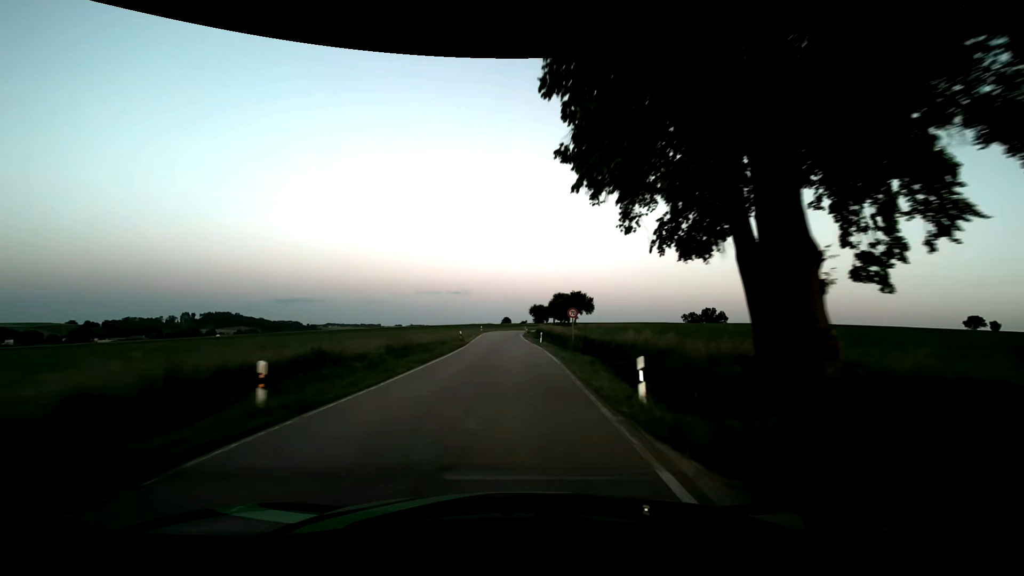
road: secondary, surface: asphalt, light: Dusk
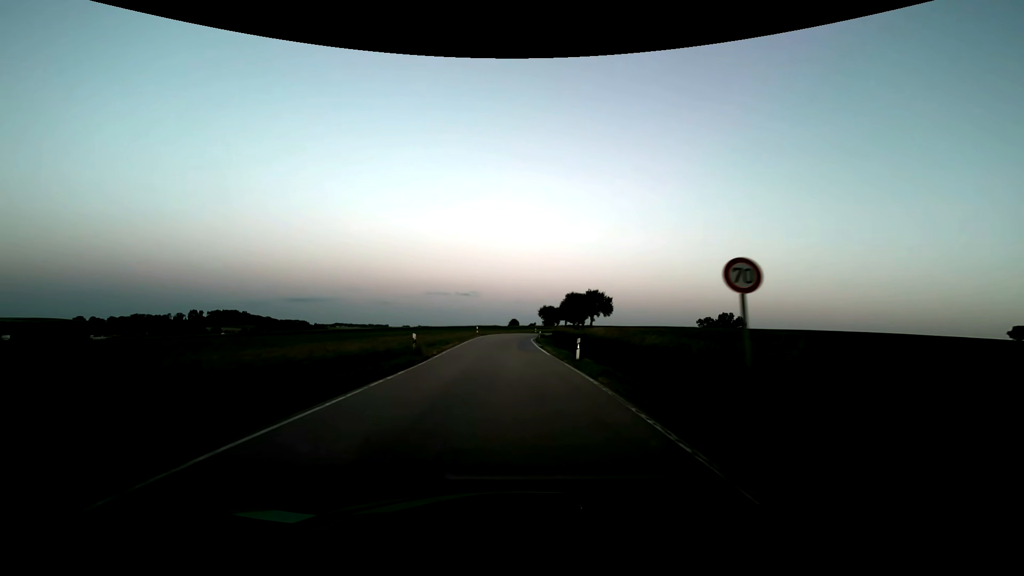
(0.0, +21.5) m; 0°
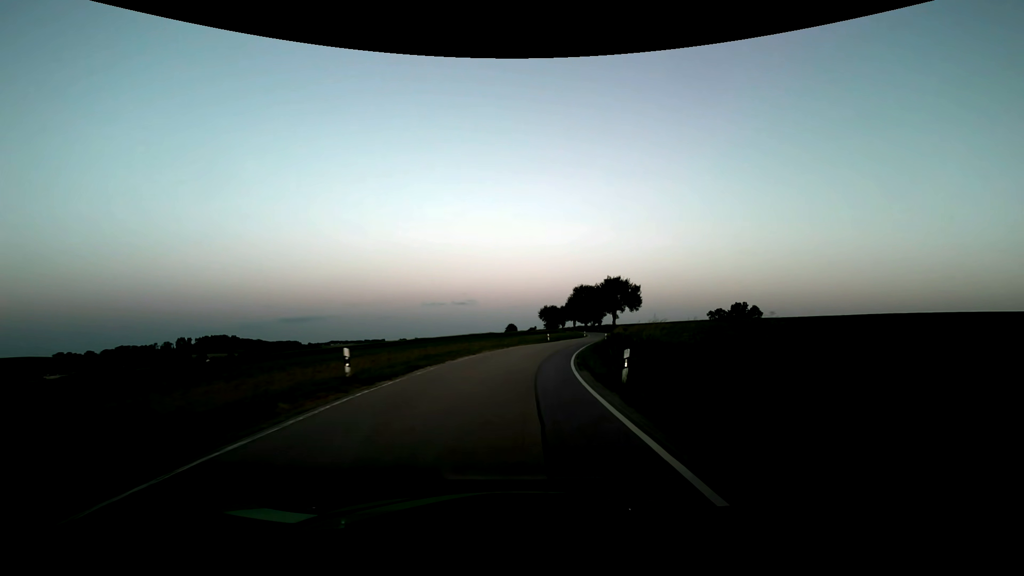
(-0.2, +42.8) m; 0°
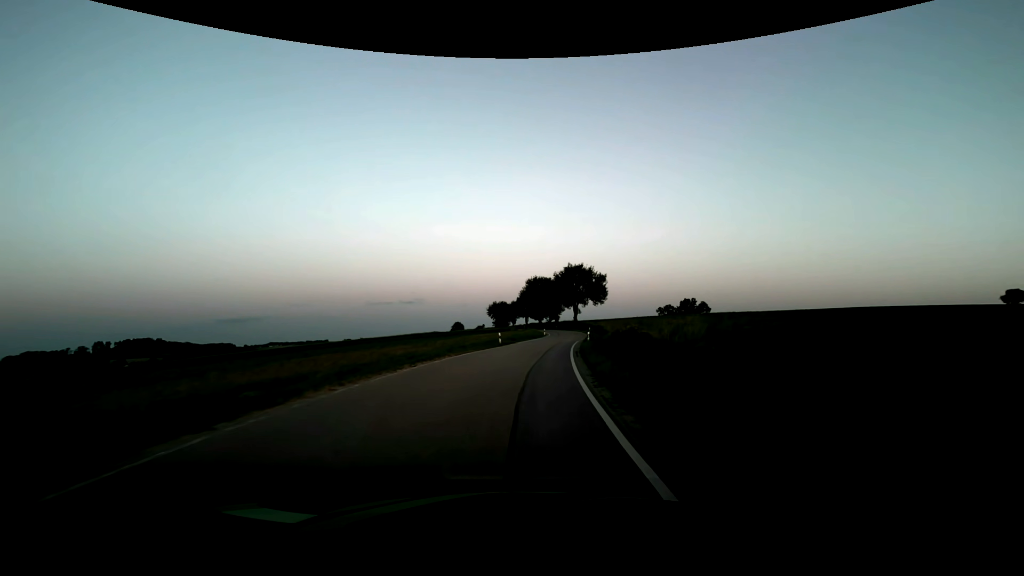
(+0.9, +21.3) m; +6°
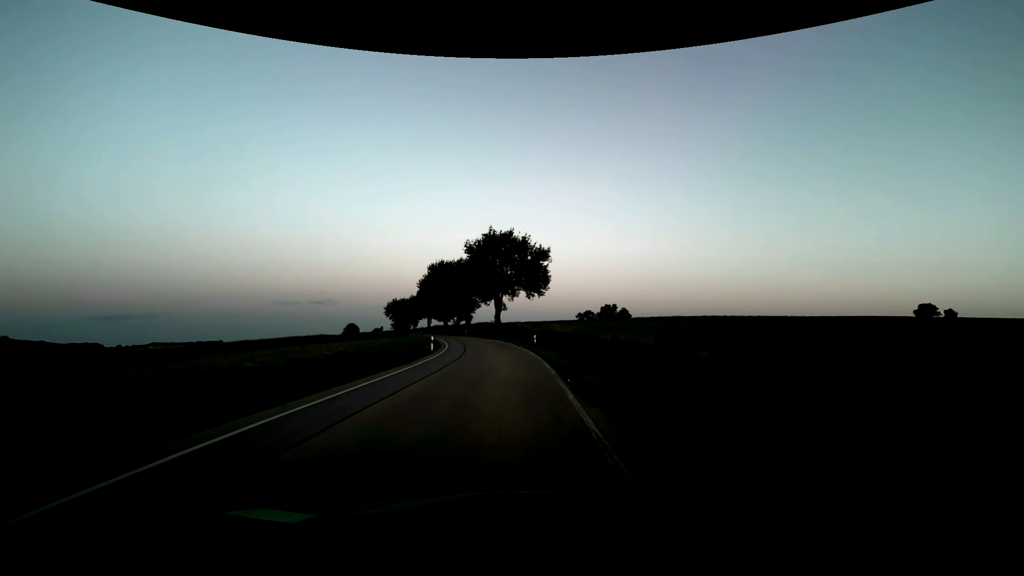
(+3.7, +42.4) m; +10°
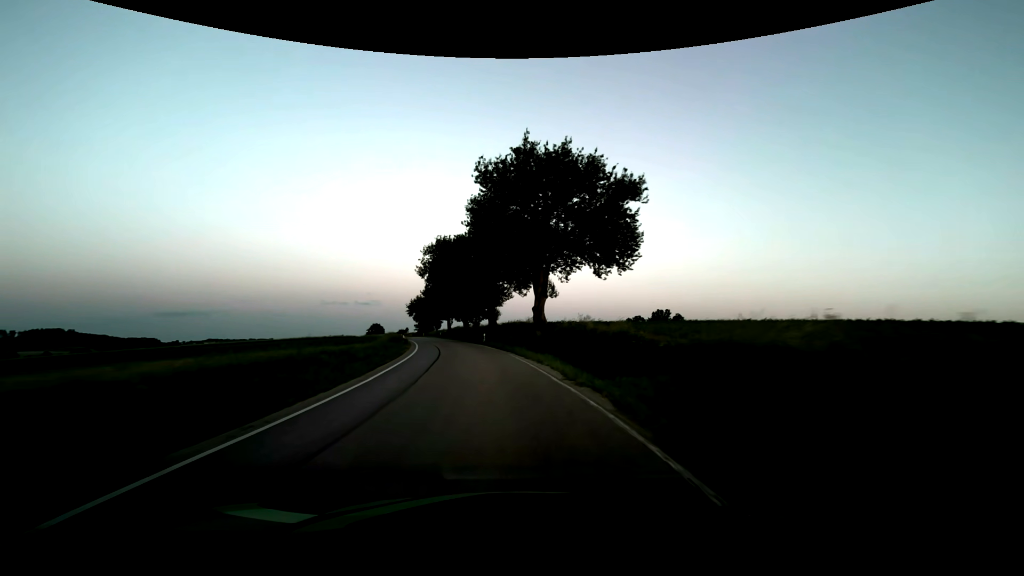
(-1.0, +32.1) m; -5°
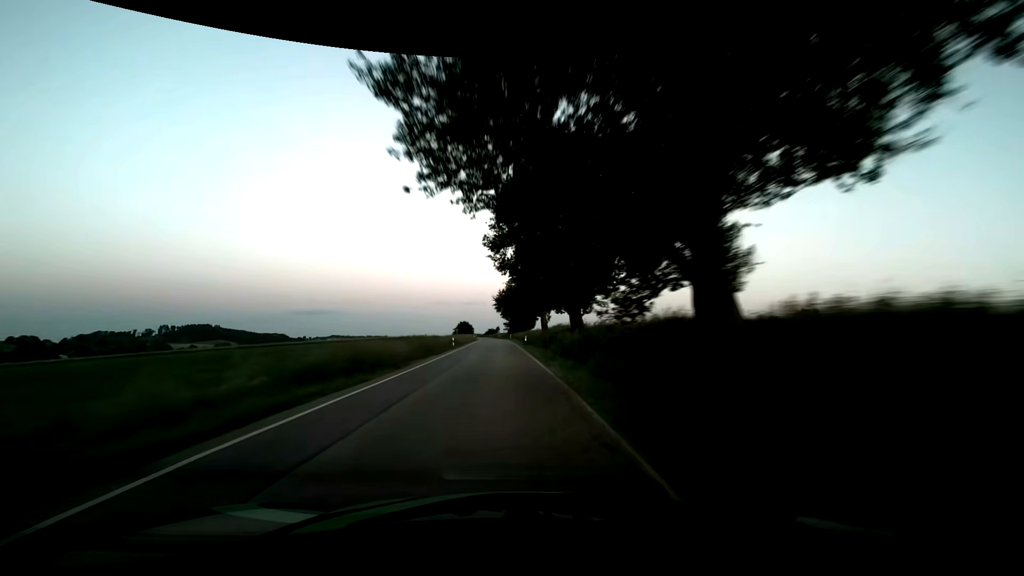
(-4.5, +42.4) m; -12°
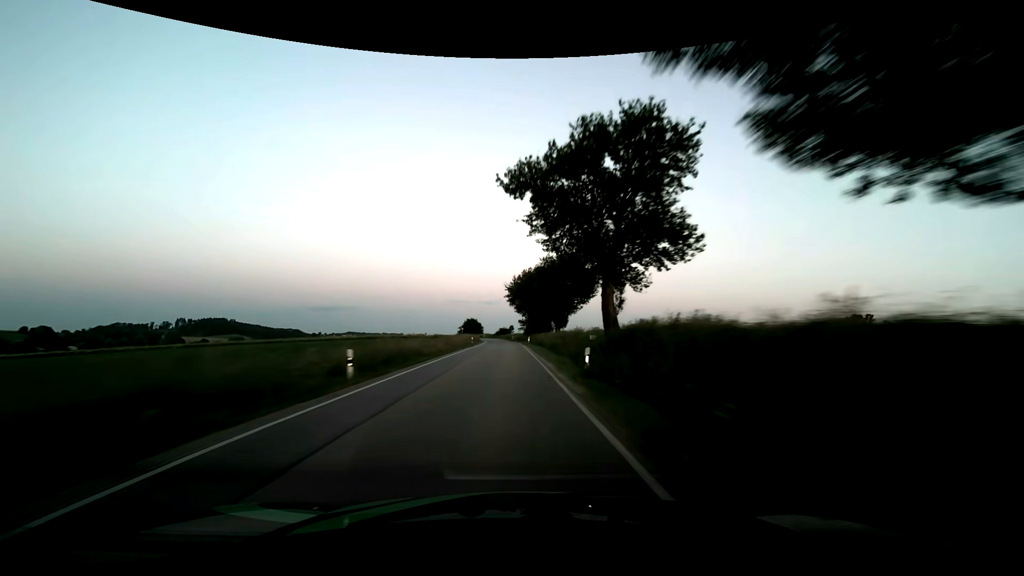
(-0.7, +32.3) m; -2°
(0, +10) (0, +20) (0, +30) (0, +40) (0, +50) (0, +60) (-1, +70) (-1, +80) (-2, +90) (-3, +100) m
